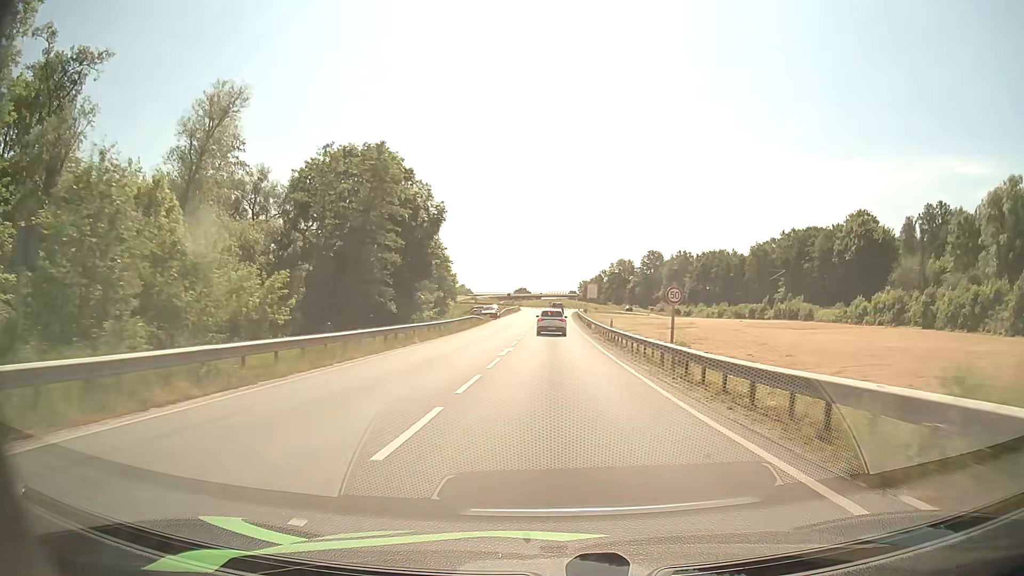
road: primary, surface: asphalt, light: Day
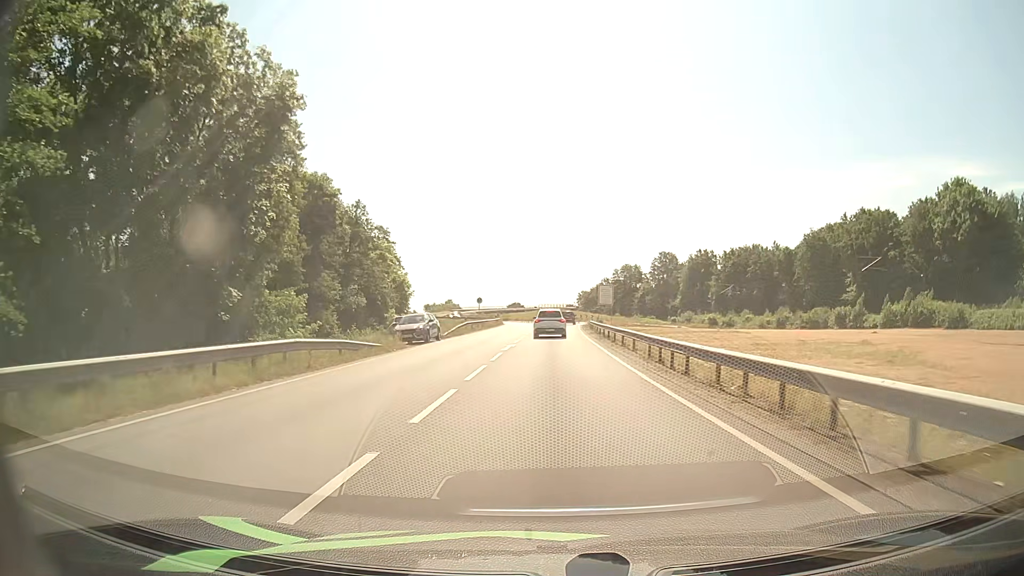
(+0.2, +39.6) m; 0°
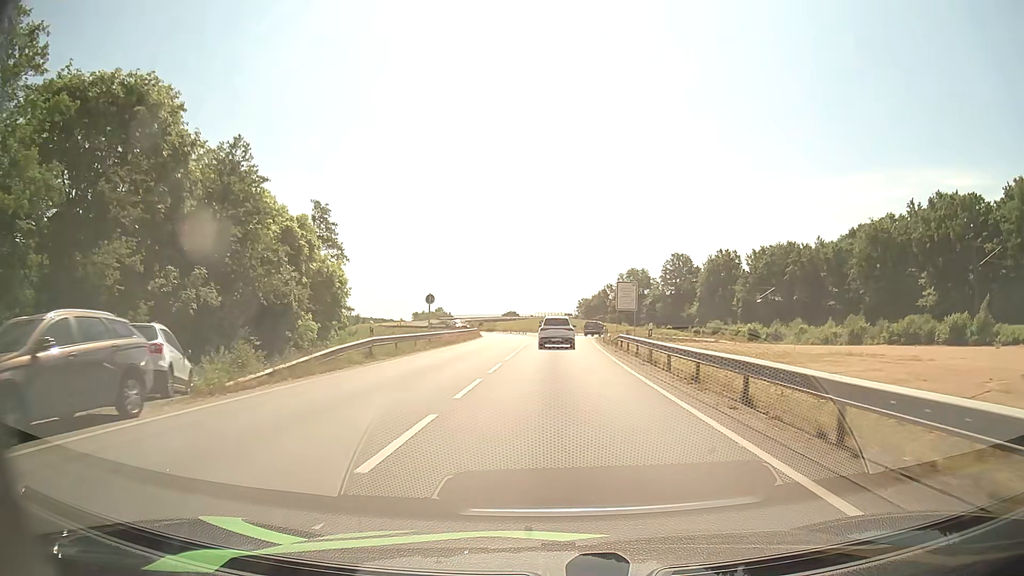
(0.0, +26.8) m; 0°
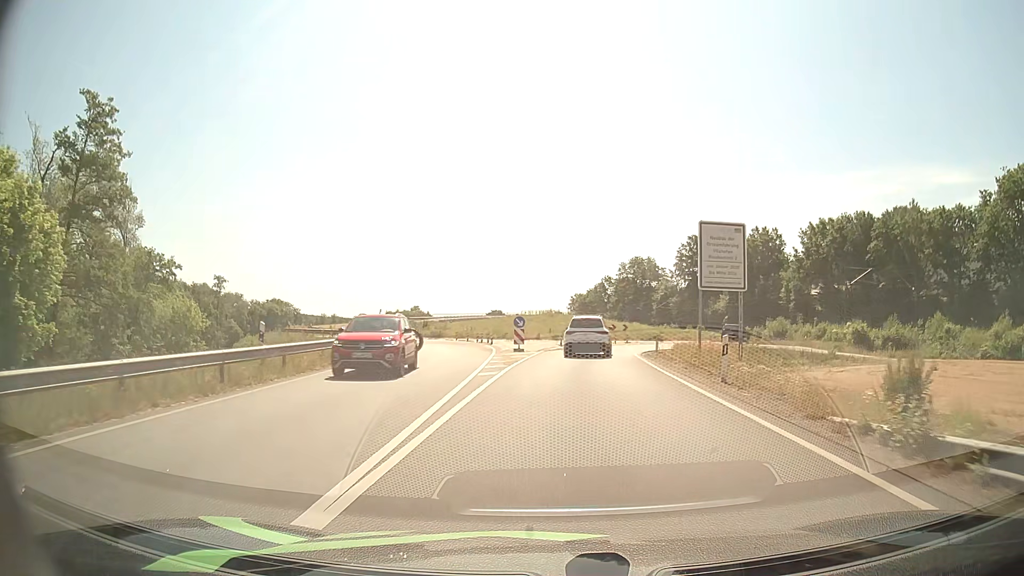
(+0.1, +38.4) m; +1°
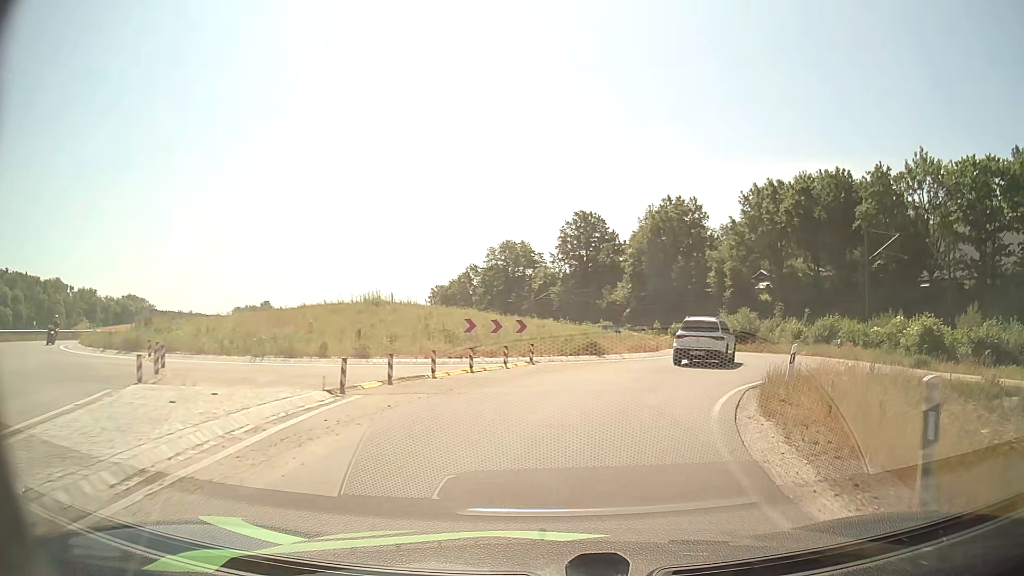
(+1.8, +29.7) m; +11°
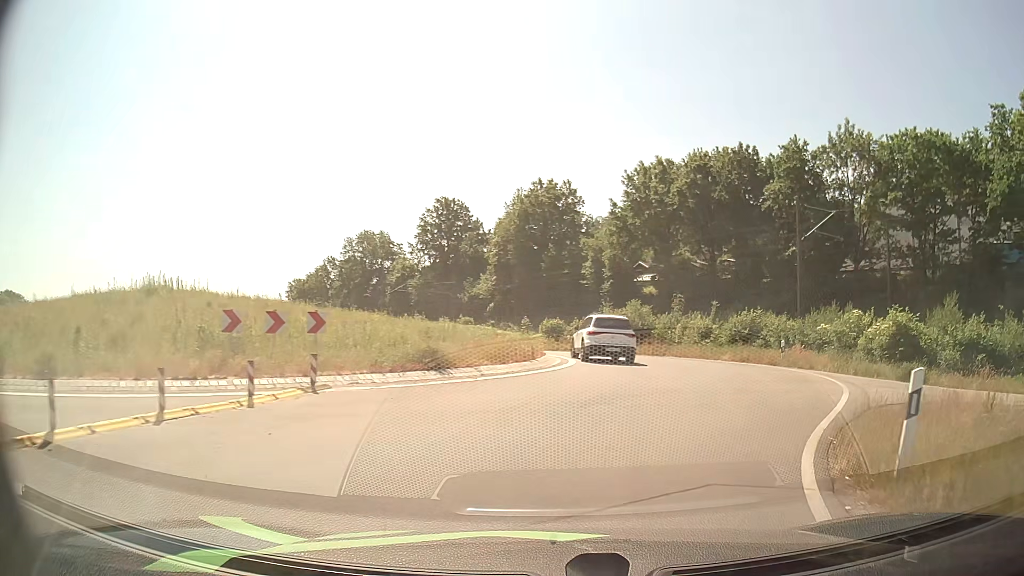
(+0.9, +10.1) m; +11°
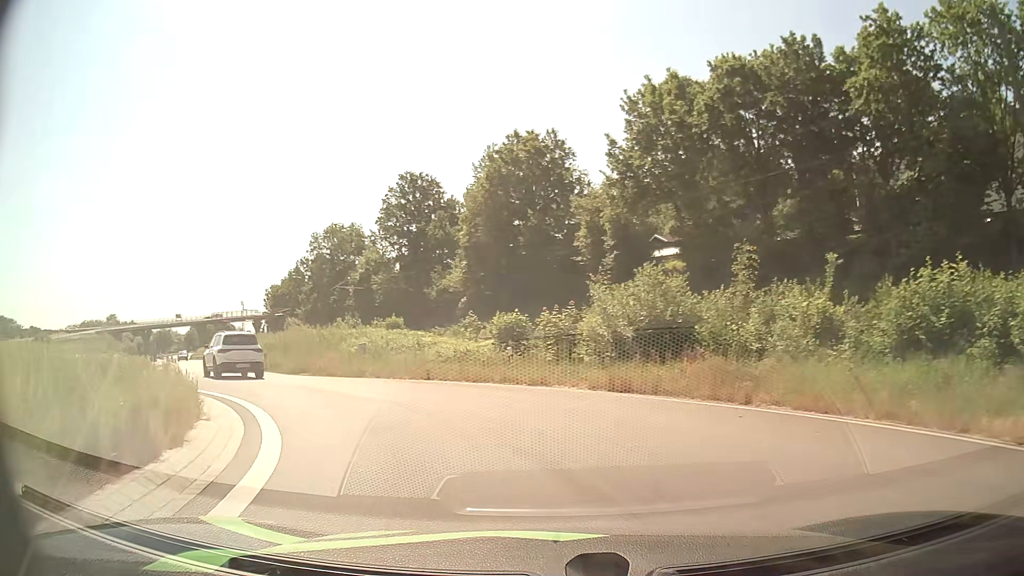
(+3.3, +23.5) m; 0°
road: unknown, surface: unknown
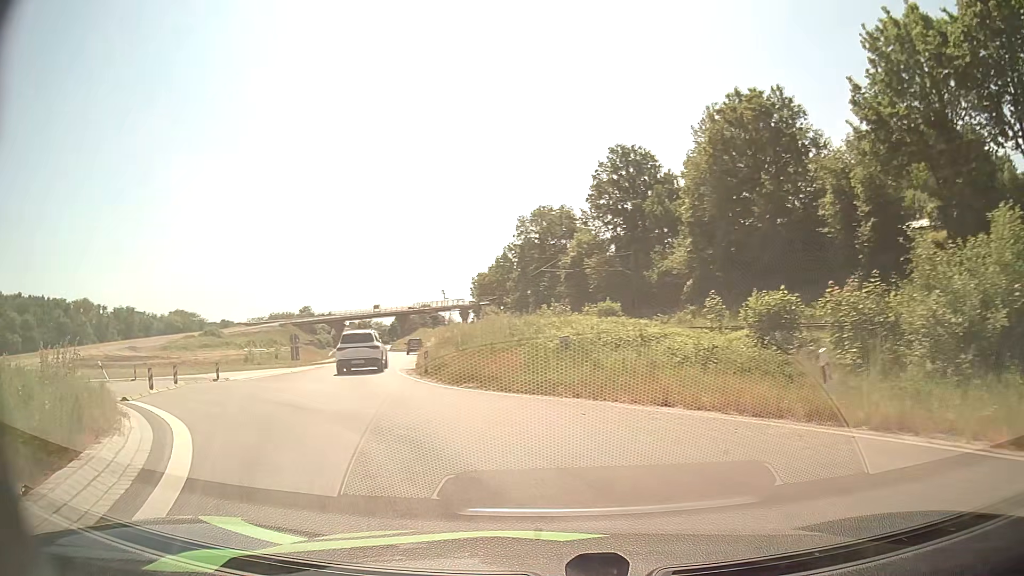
(-1.5, +9.3) m; -18°
(-2, +10) (-5, +19) (-8, +29) (-10, +39) (-11, +49) (-13, +58) (-15, +68) (-17, +78) (-20, +87) (-23, +97) m
